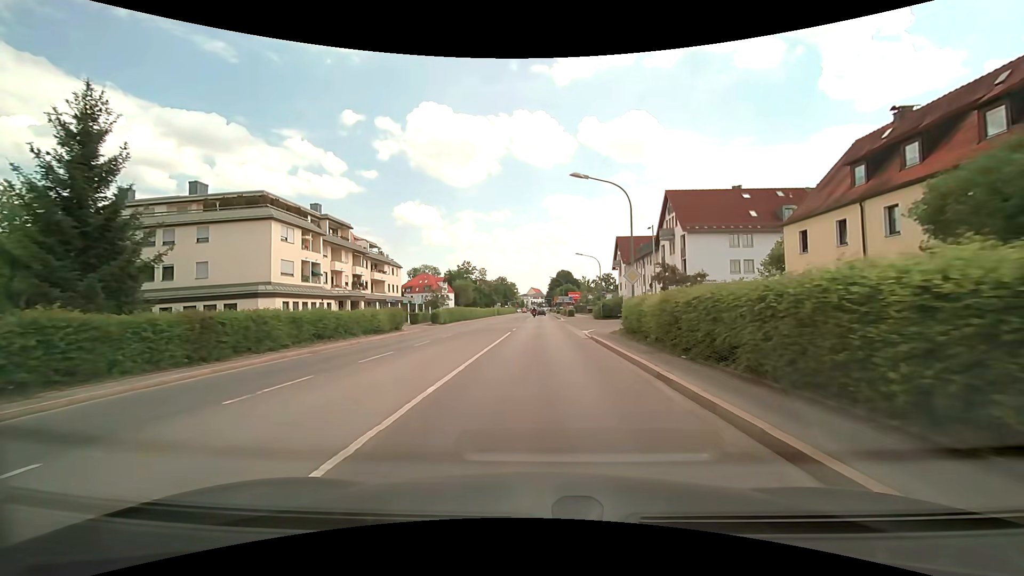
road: secondary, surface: asphalt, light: Day
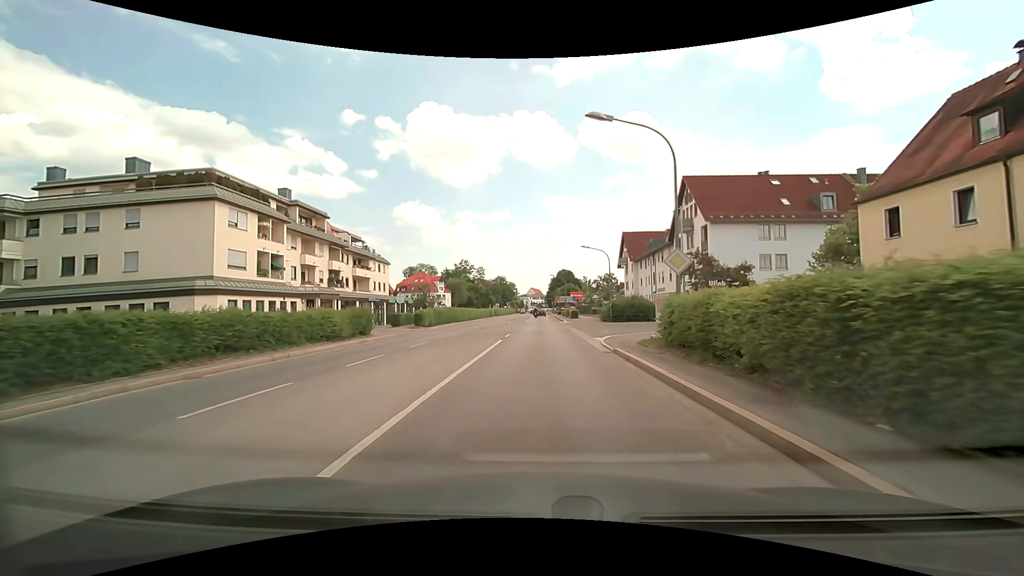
(0.0, +7.0) m; 0°
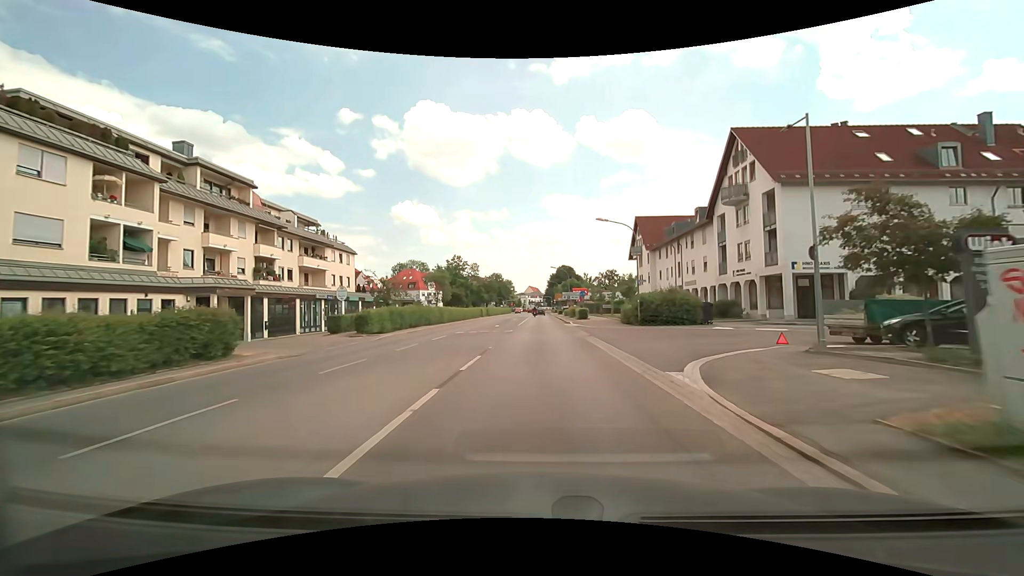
(0.0, +13.9) m; 0°
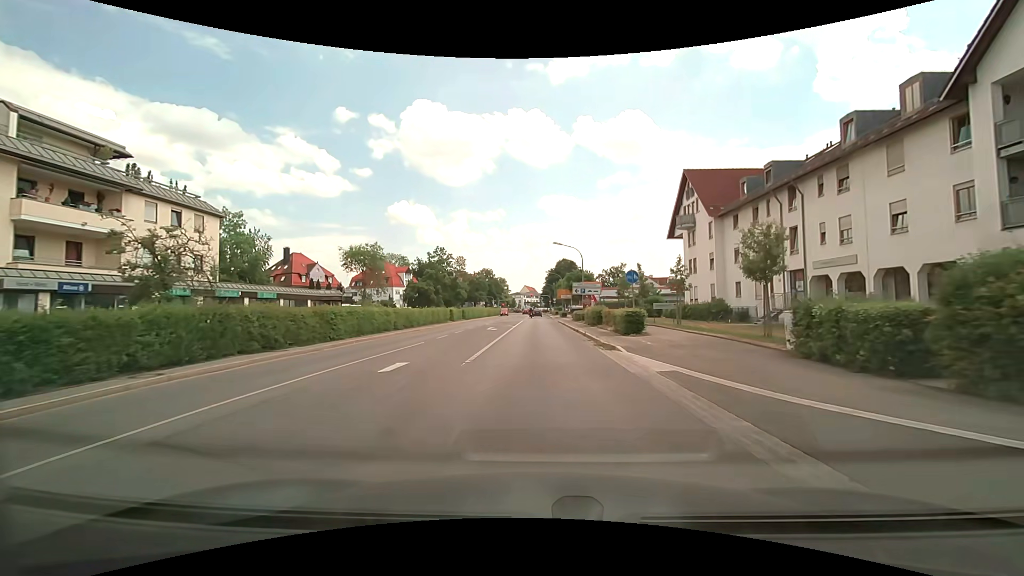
(+0.2, +27.2) m; 0°
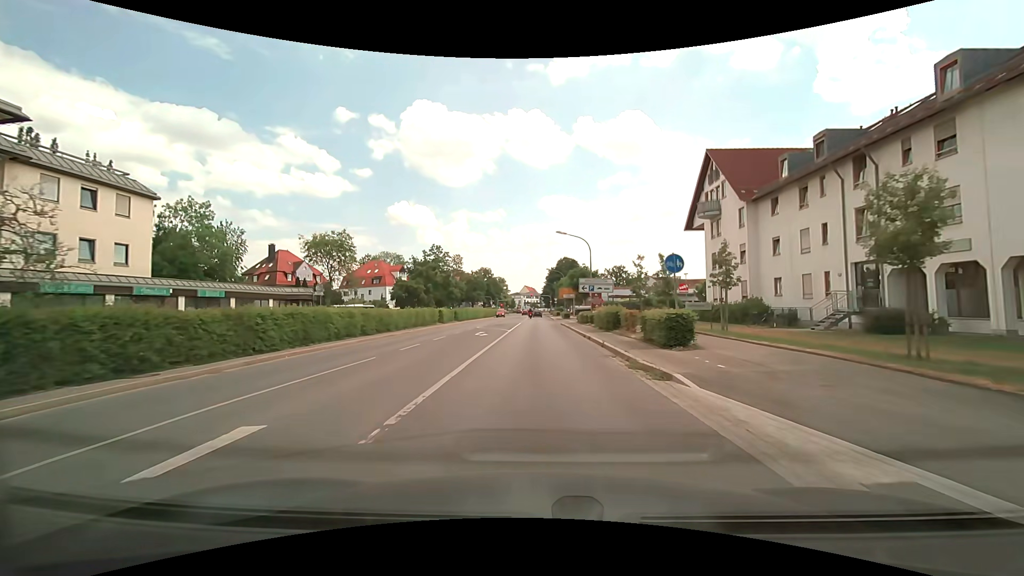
(0.0, +6.7) m; 0°
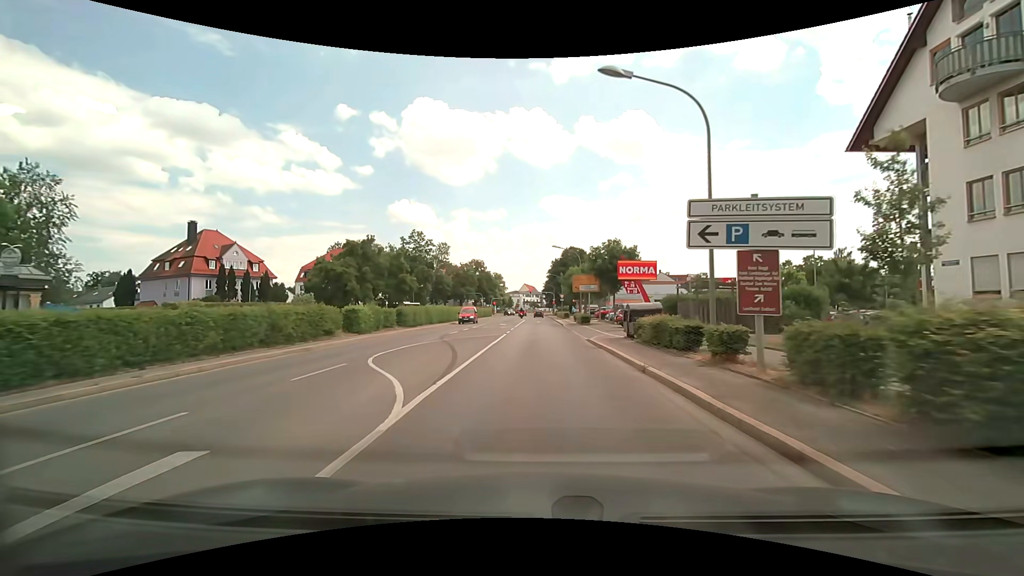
(-0.1, +26.1) m; 0°
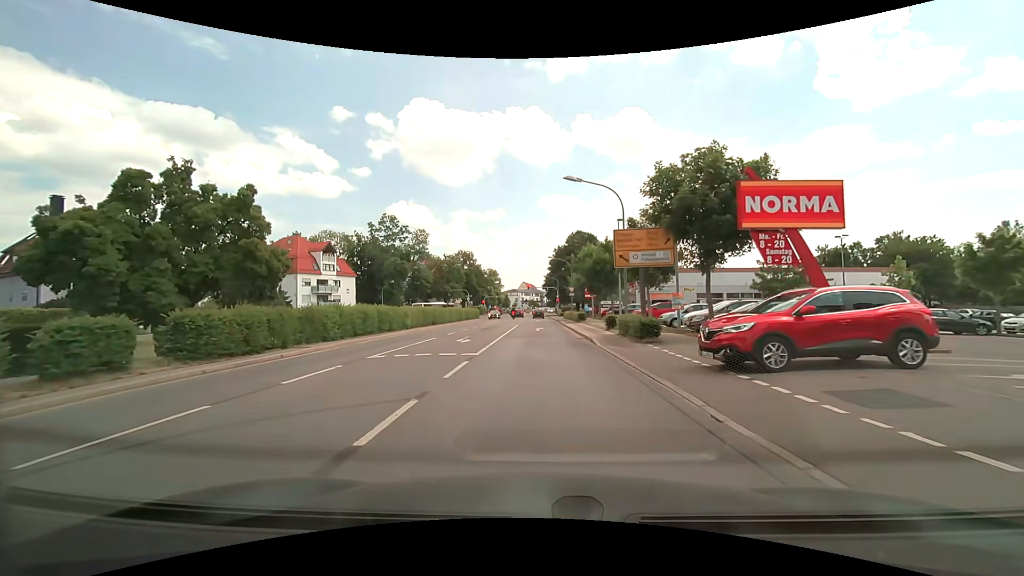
(+0.1, +24.1) m; 0°
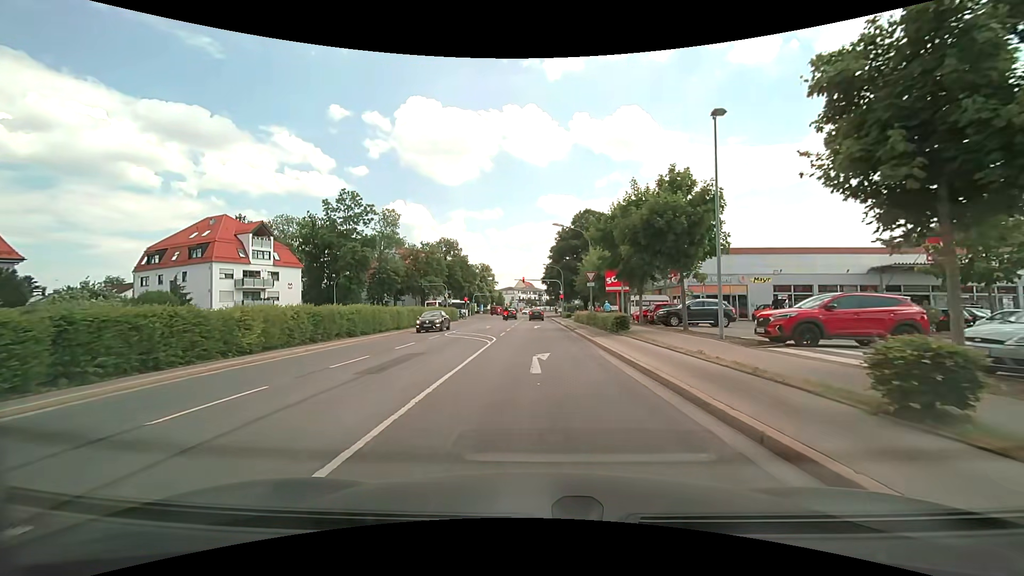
(+0.1, +21.8) m; +1°
(0, +10) (0, +20) (0, +30) (0, +40) (0, +50) (0, +60) (0, +70) (0, +80) (0, +90) (0, +100) m
